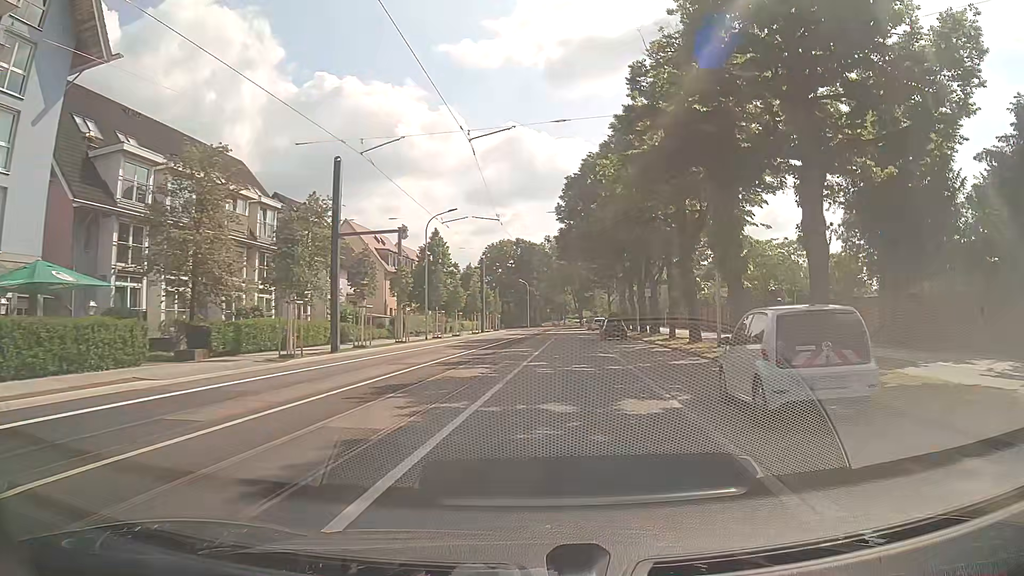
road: secondary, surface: asphalt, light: Day
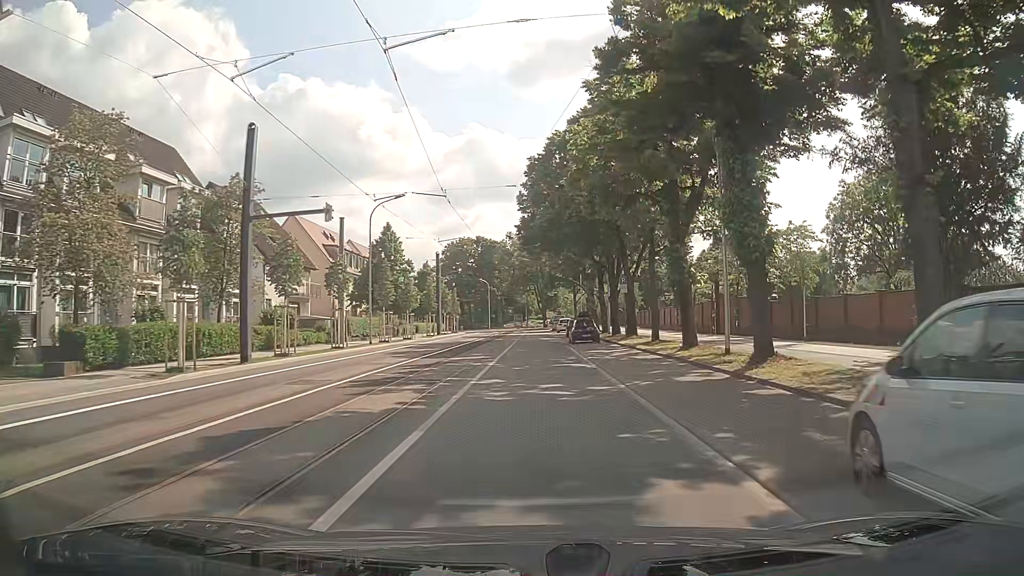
(+0.2, +6.0) m; +3°
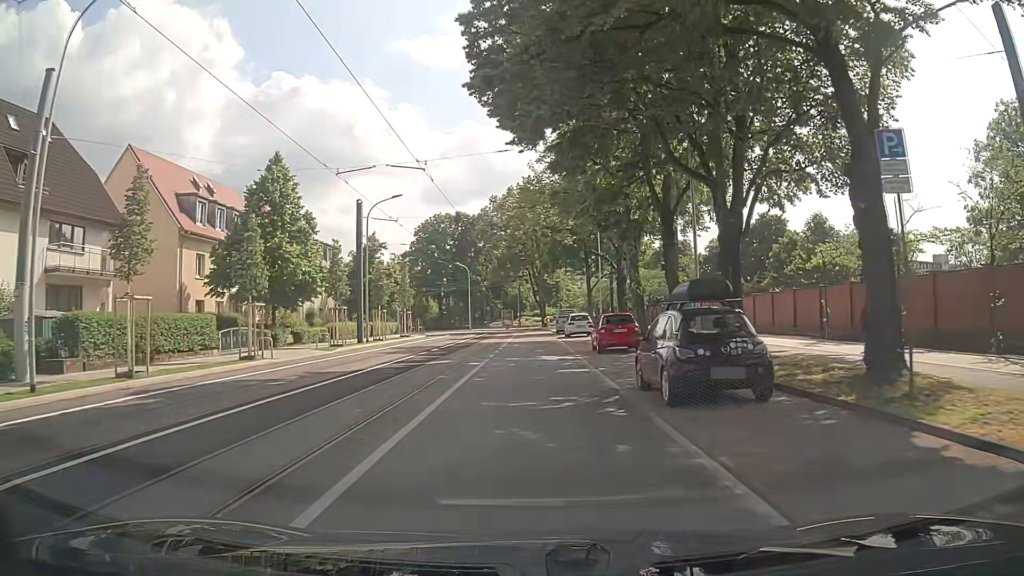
(+0.1, +30.4) m; -1°
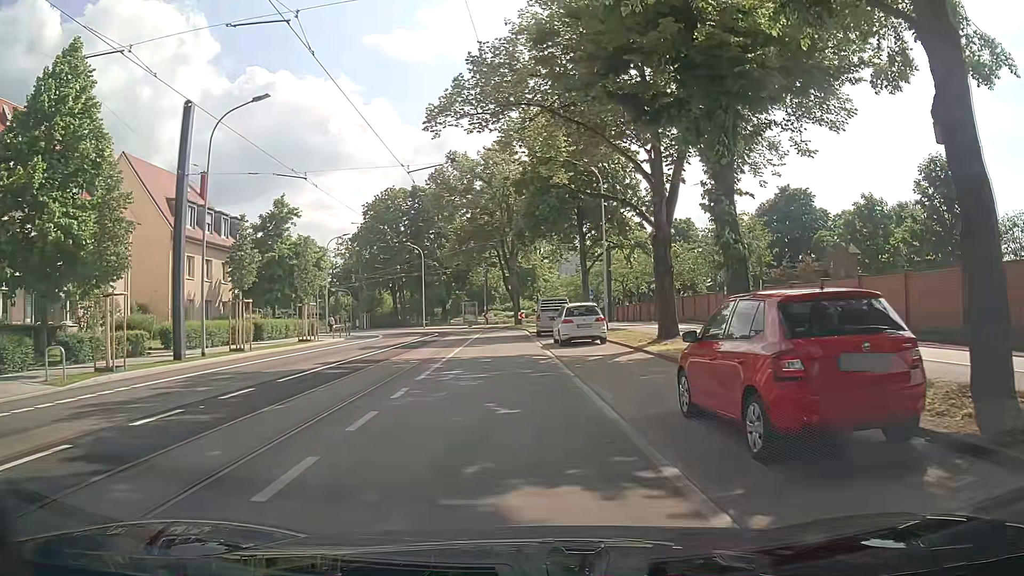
(+0.5, +19.2) m; +2°
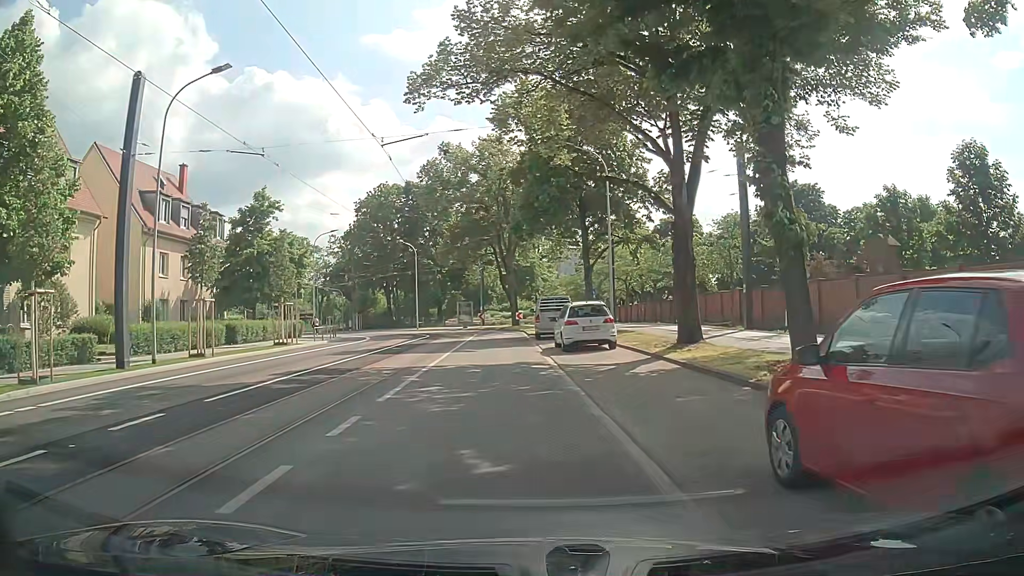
(0.0, +3.2) m; -1°
